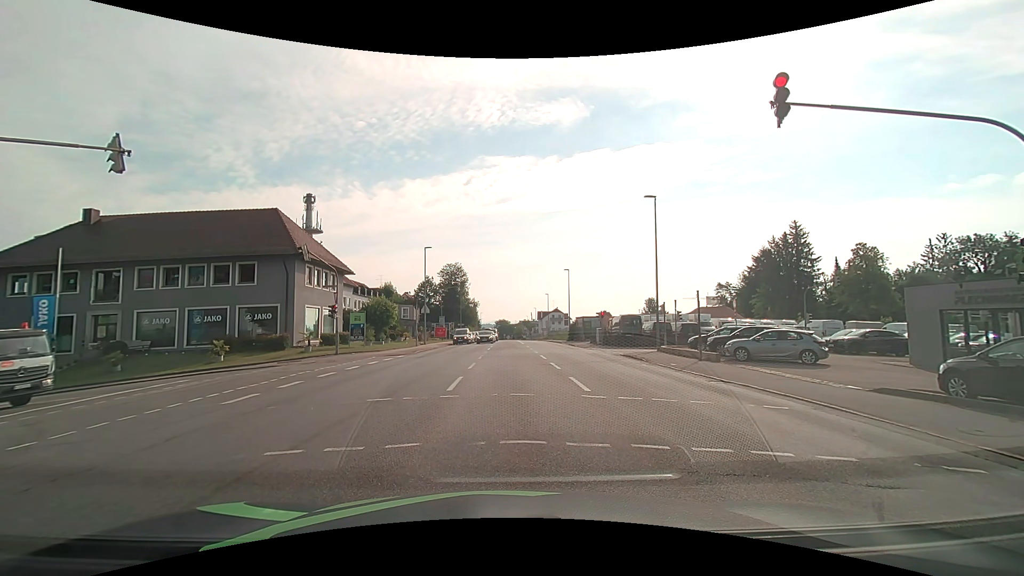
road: tertiary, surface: asphalt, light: Day
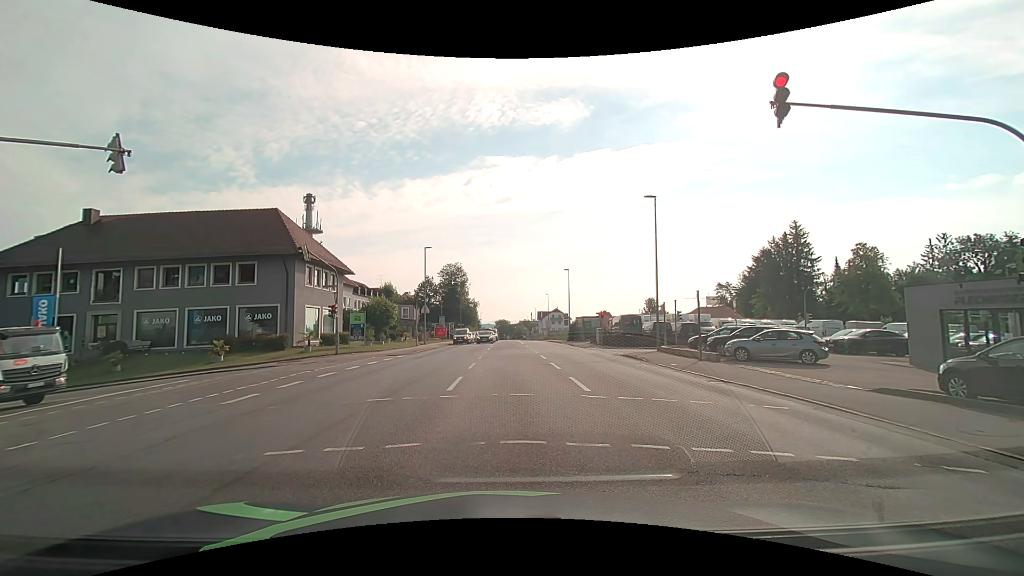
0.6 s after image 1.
(0.0, 0.0) m; 0°
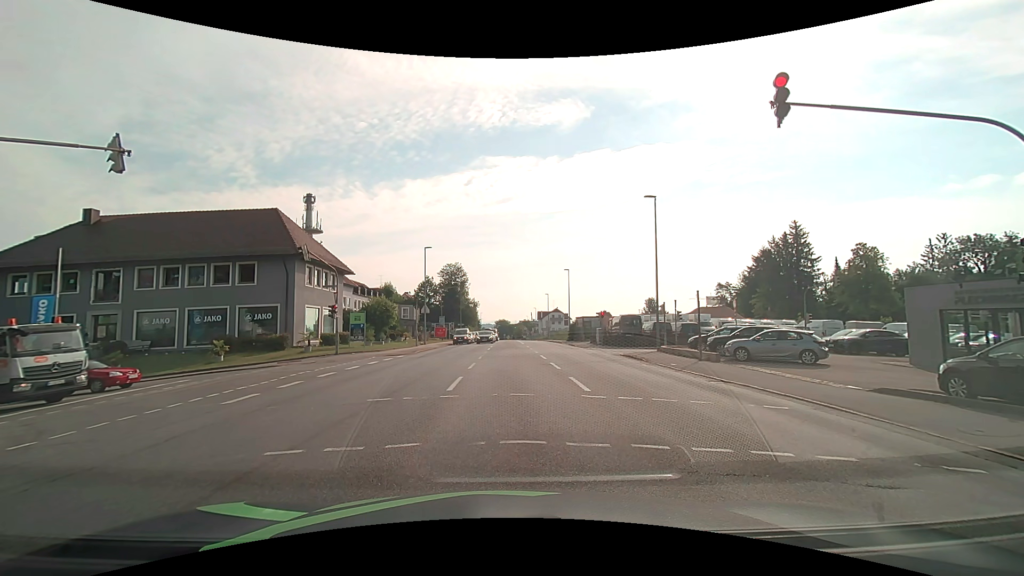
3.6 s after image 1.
(0.0, 0.0) m; 0°
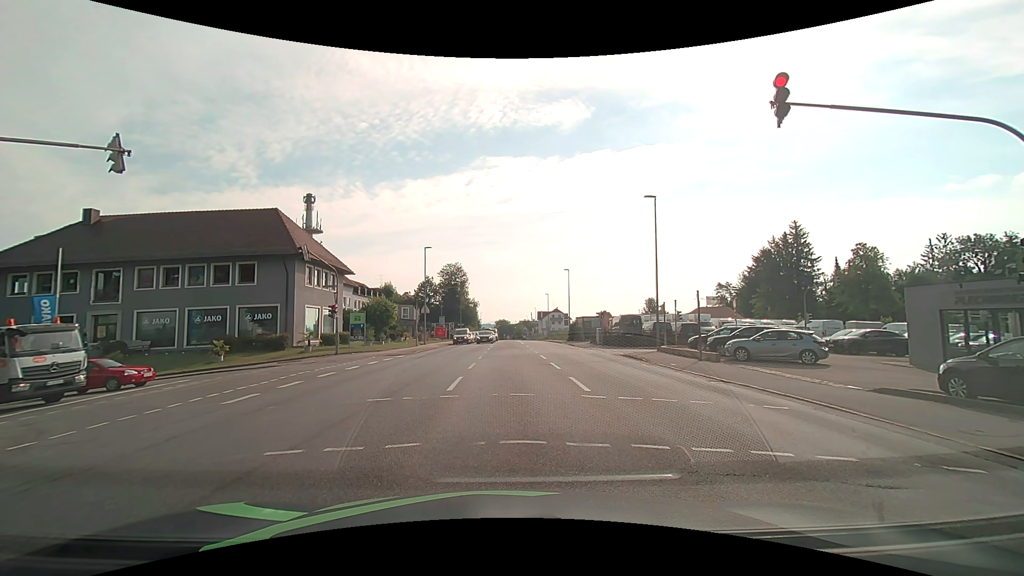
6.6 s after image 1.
(0.0, 0.0) m; 0°
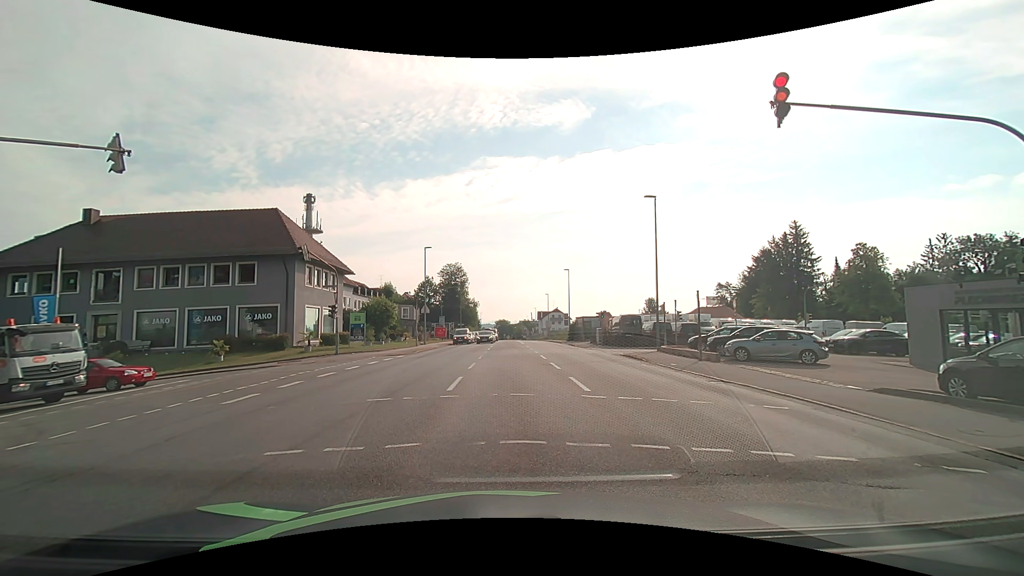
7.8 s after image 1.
(0.0, 0.0) m; 0°
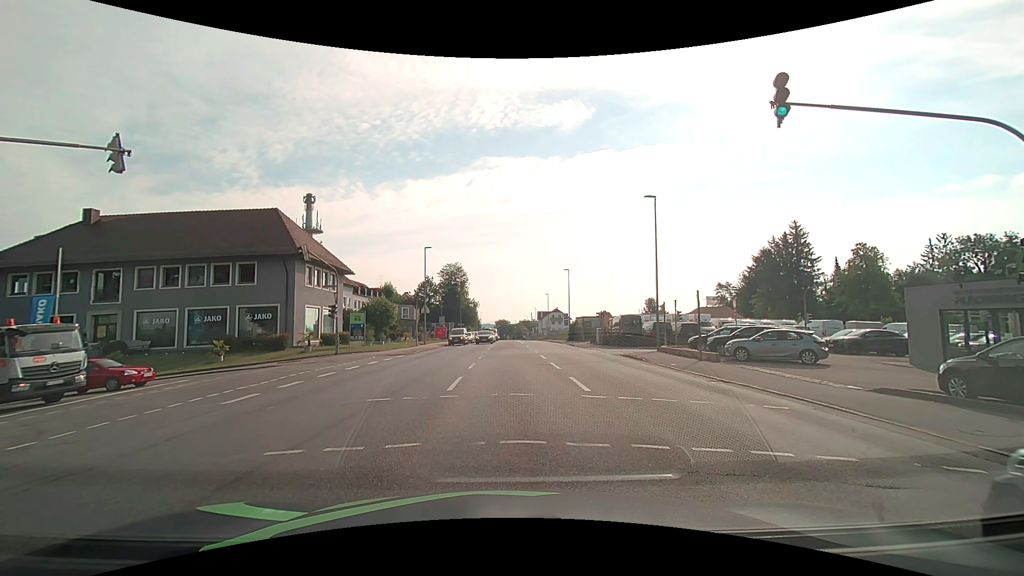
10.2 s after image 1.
(0.0, 0.0) m; 0°
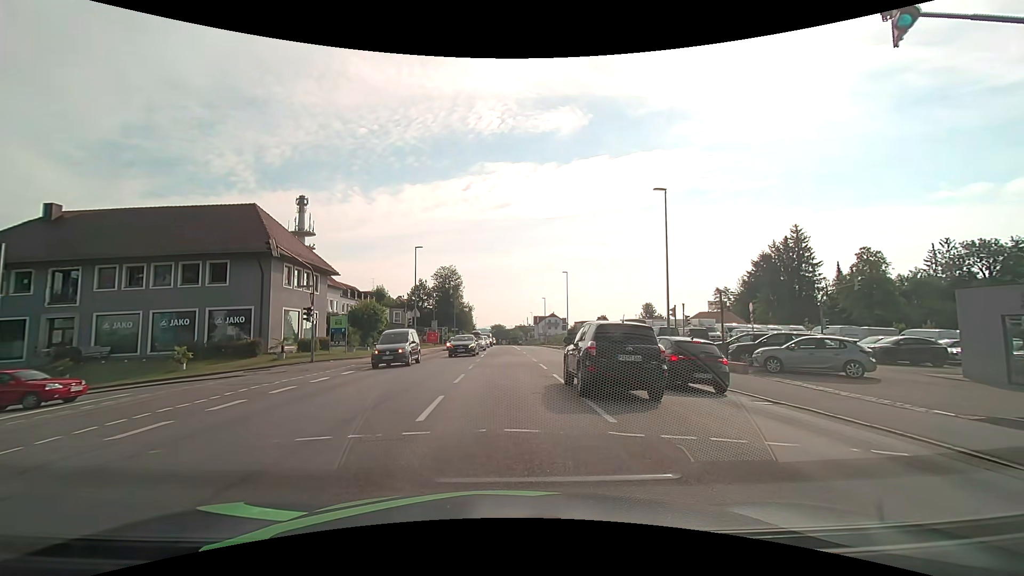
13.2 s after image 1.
(-0.1, +3.4) m; -2°
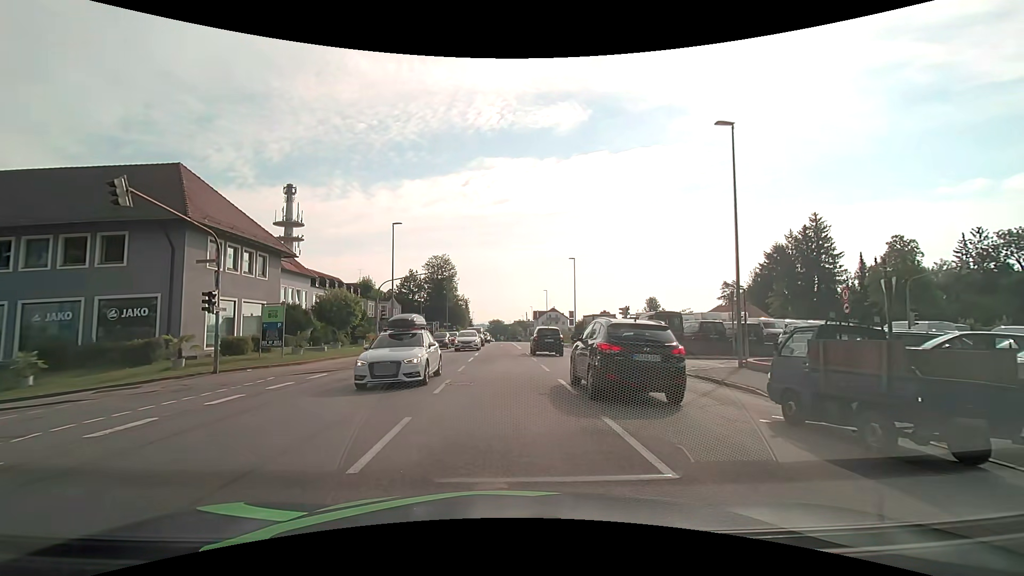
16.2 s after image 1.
(+0.2, +9.1) m; +2°
